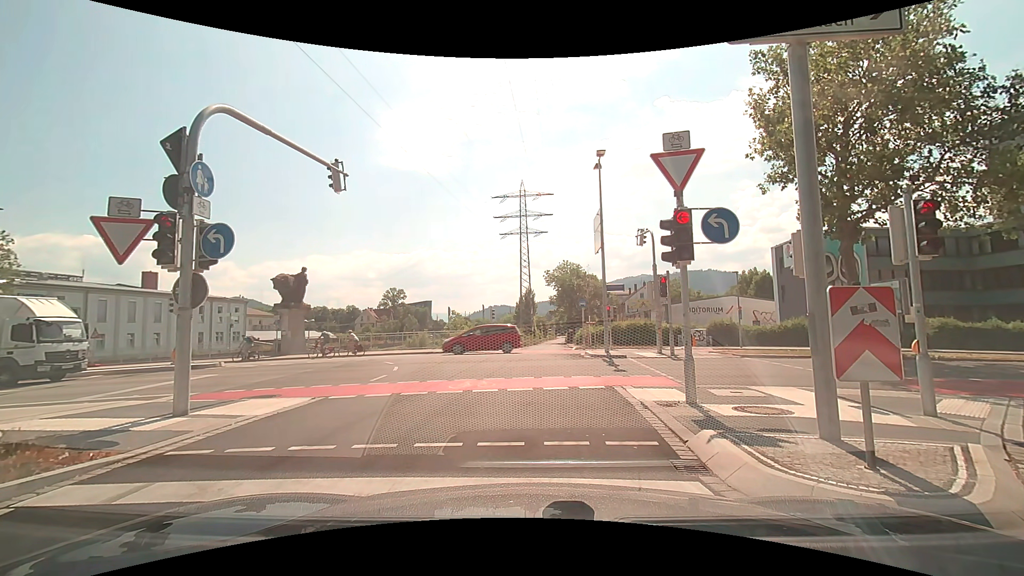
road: trunk_link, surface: asphalt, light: Day
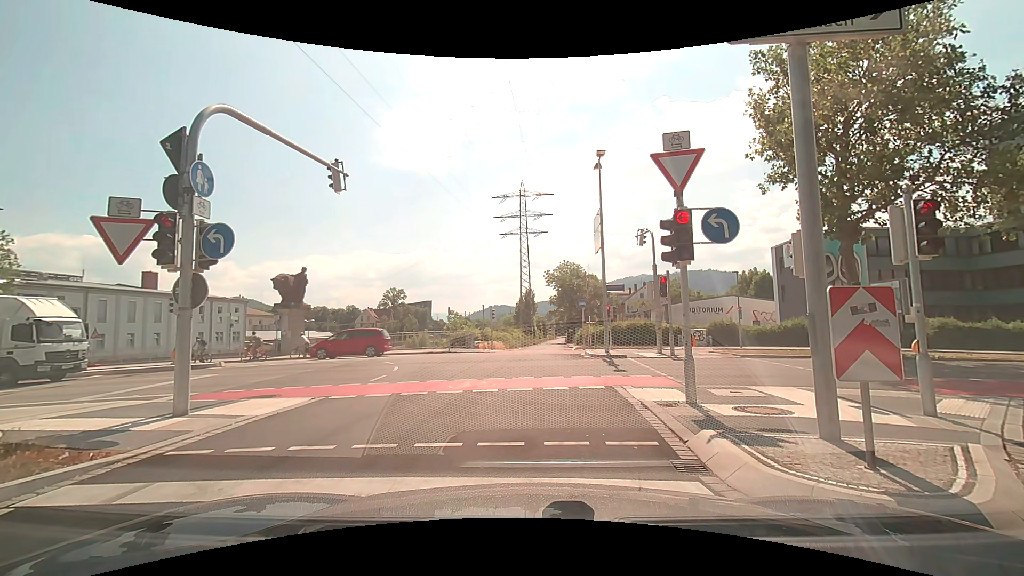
(0.0, 0.0) m; 0°
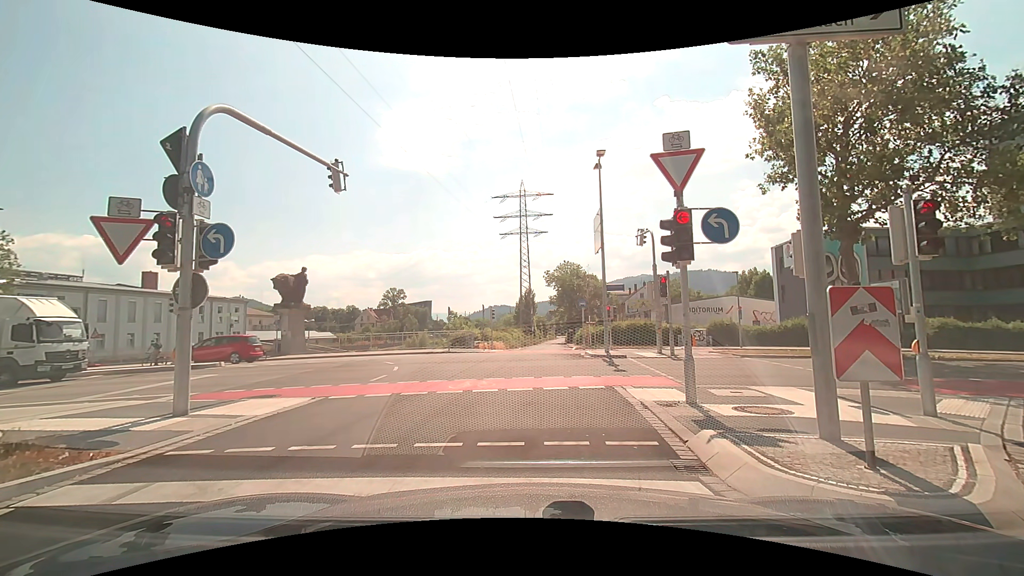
(0.0, 0.0) m; 0°
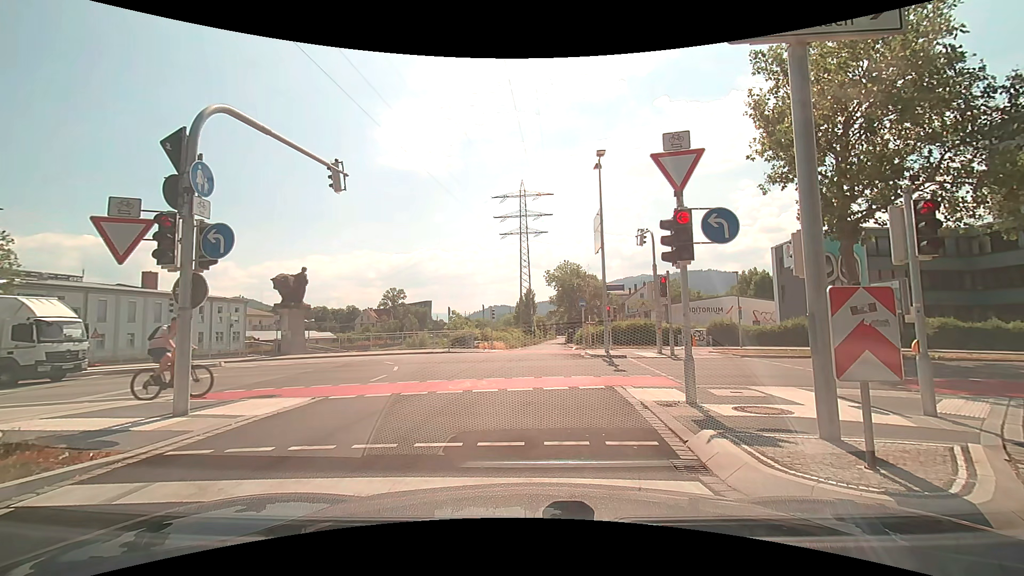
(0.0, 0.0) m; 0°
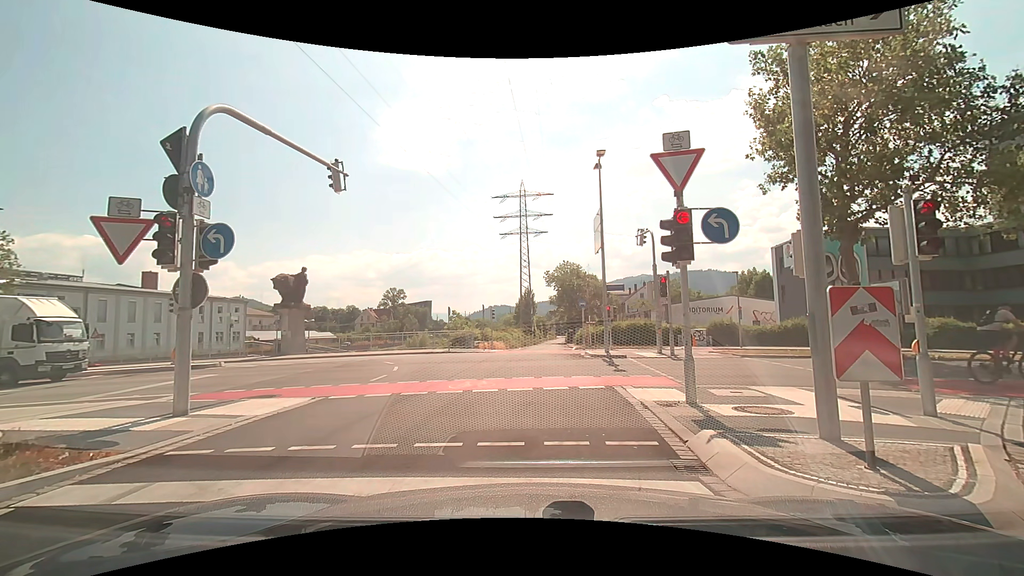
(0.0, 0.0) m; 0°
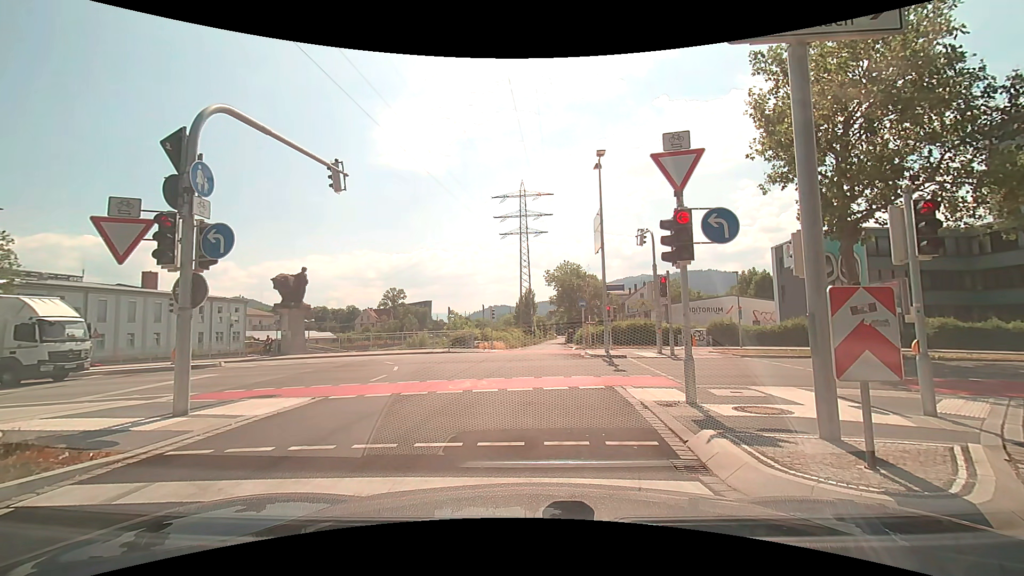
(0.0, 0.0) m; 0°
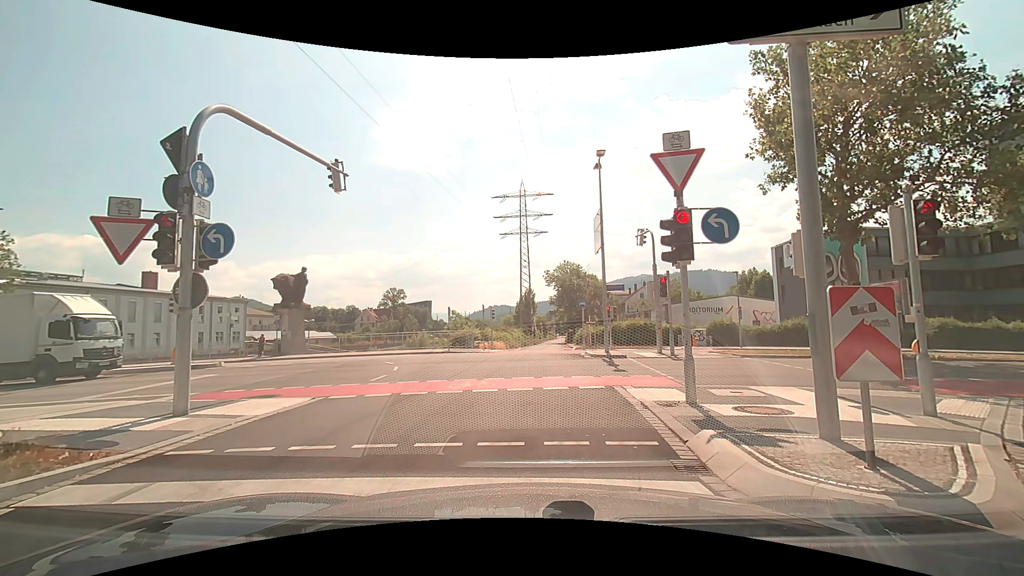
(0.0, 0.0) m; 0°
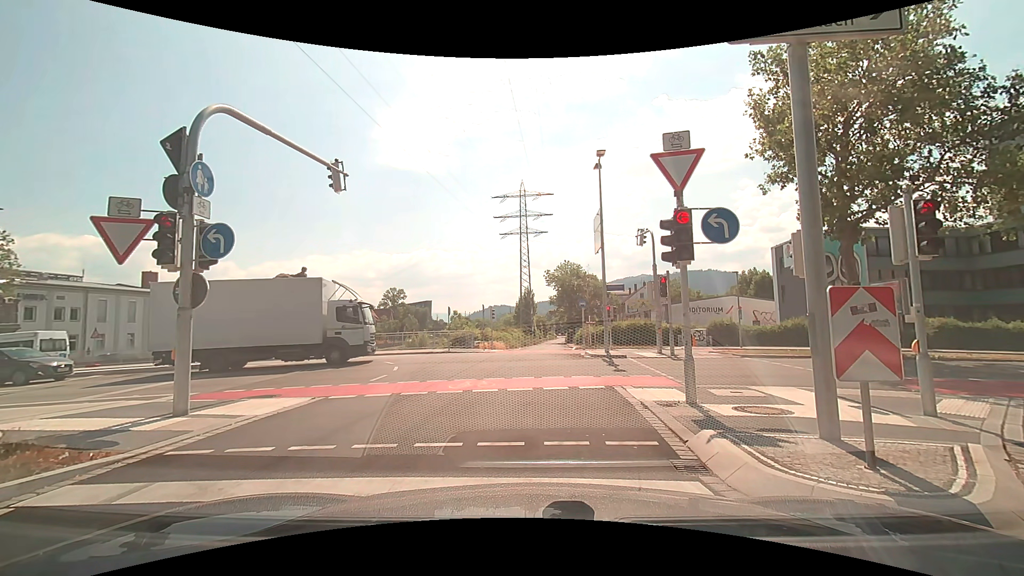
(0.0, 0.0) m; 0°
